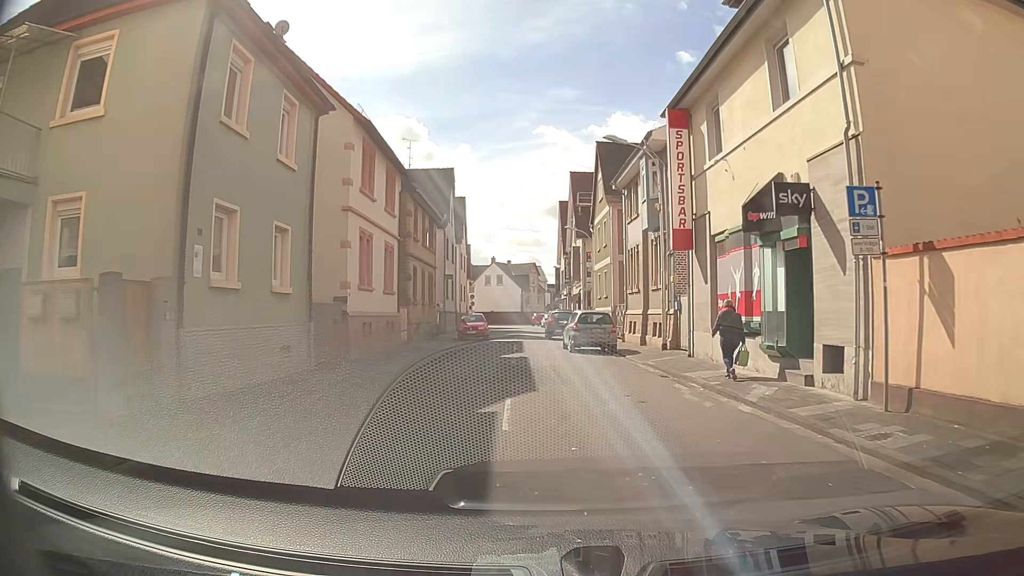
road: tertiary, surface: asphalt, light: Day
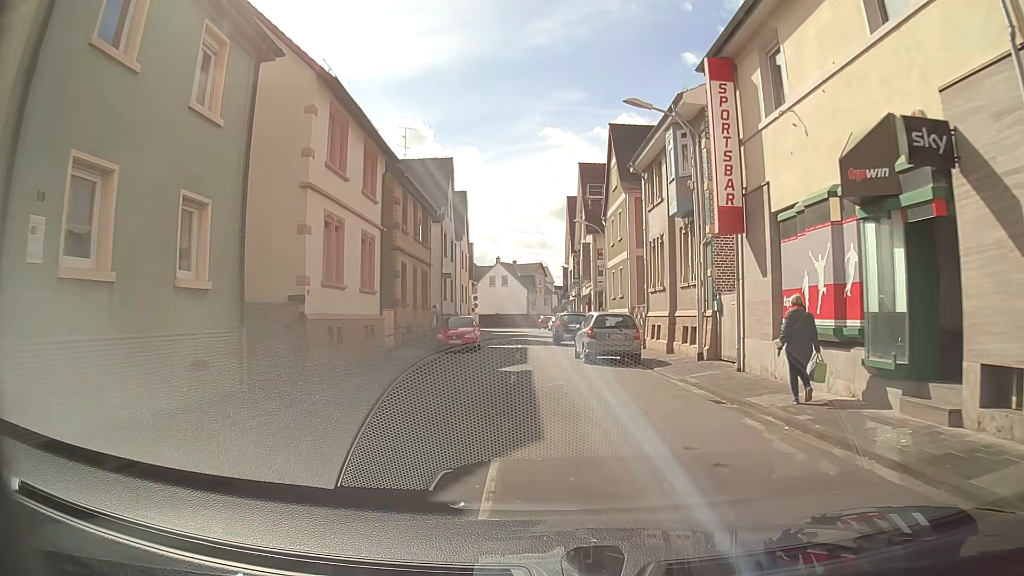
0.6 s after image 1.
(0.0, +4.3) m; 0°
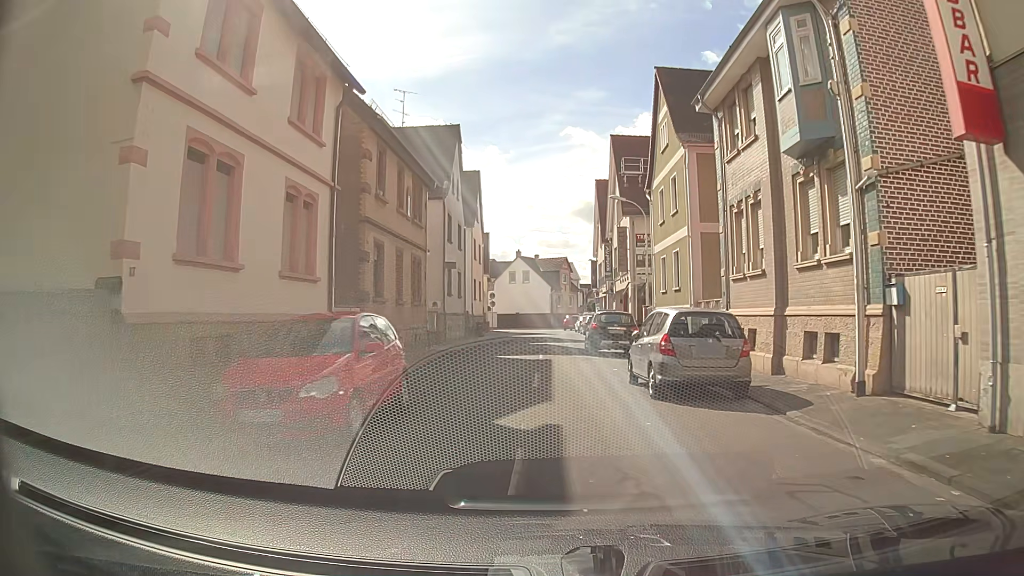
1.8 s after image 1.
(-0.1, +8.6) m; -1°
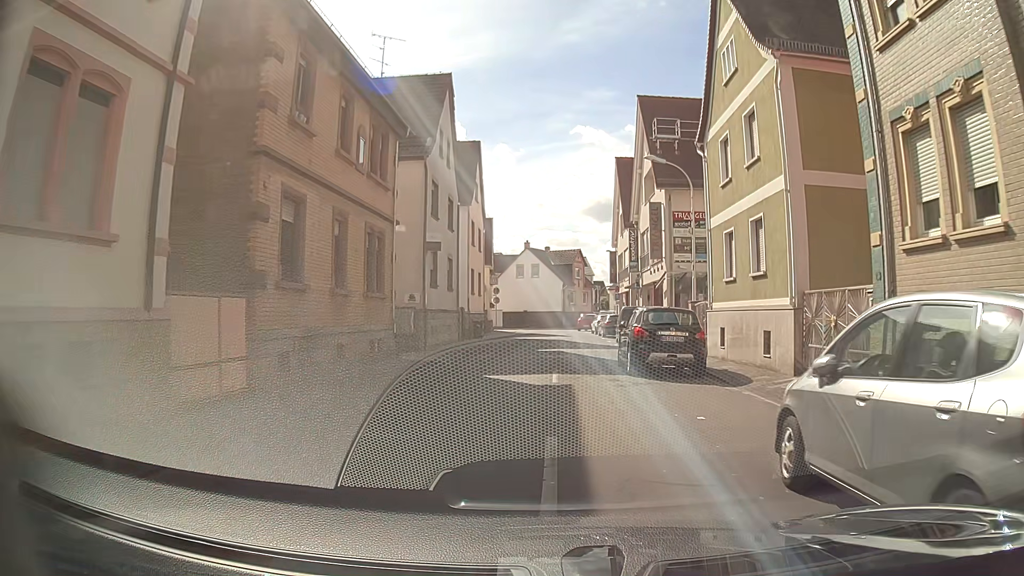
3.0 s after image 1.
(-0.1, +8.5) m; -1°
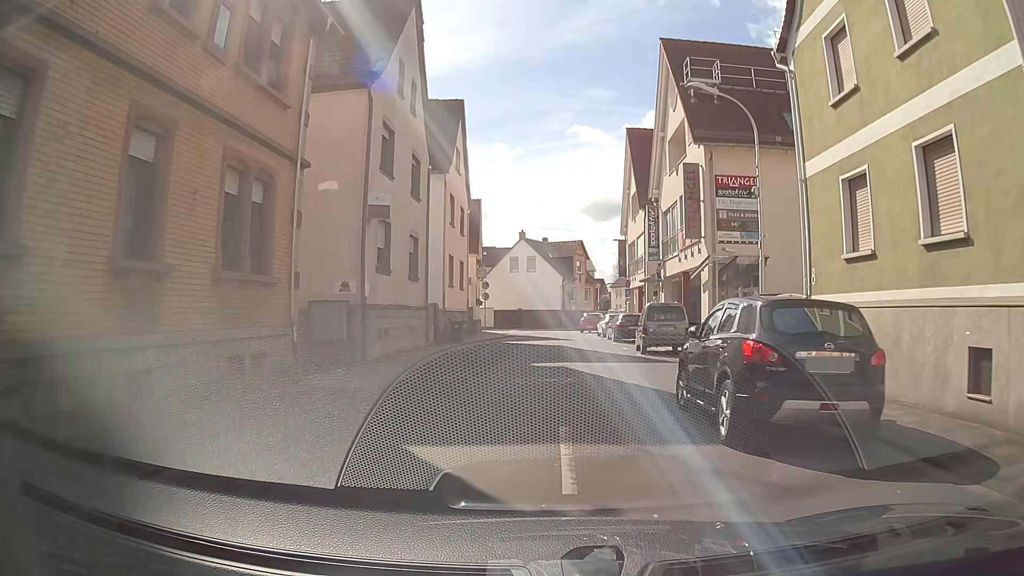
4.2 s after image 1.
(-0.1, +8.5) m; 0°
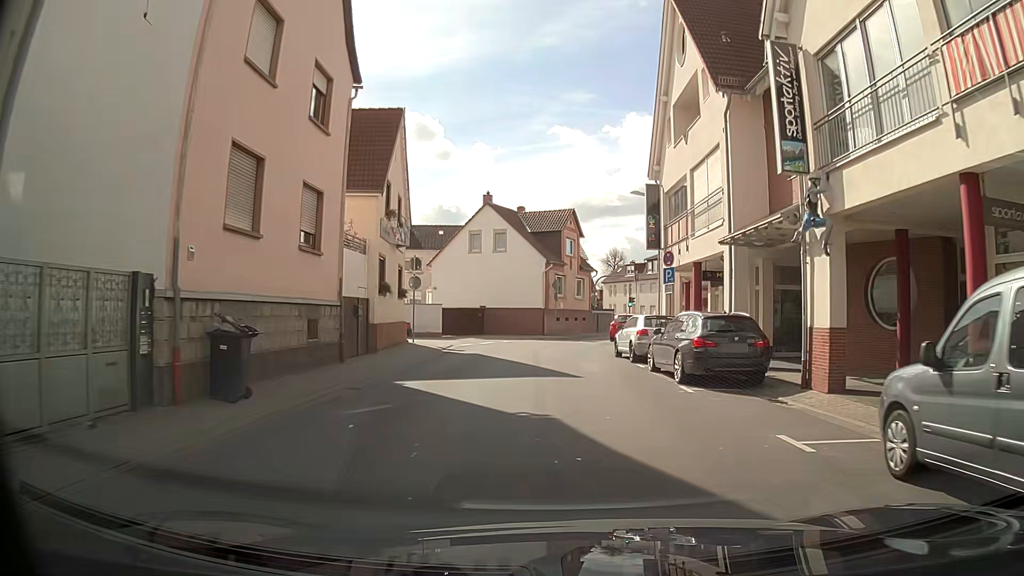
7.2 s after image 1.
(0.0, +21.3) m; +3°
(0, +10) (-1, +20) (0, +30) (+3, +40) (+7, +49) (+11, +58) (+13, +68) (+11, +77) (+7, +86) (+3, +96) m
